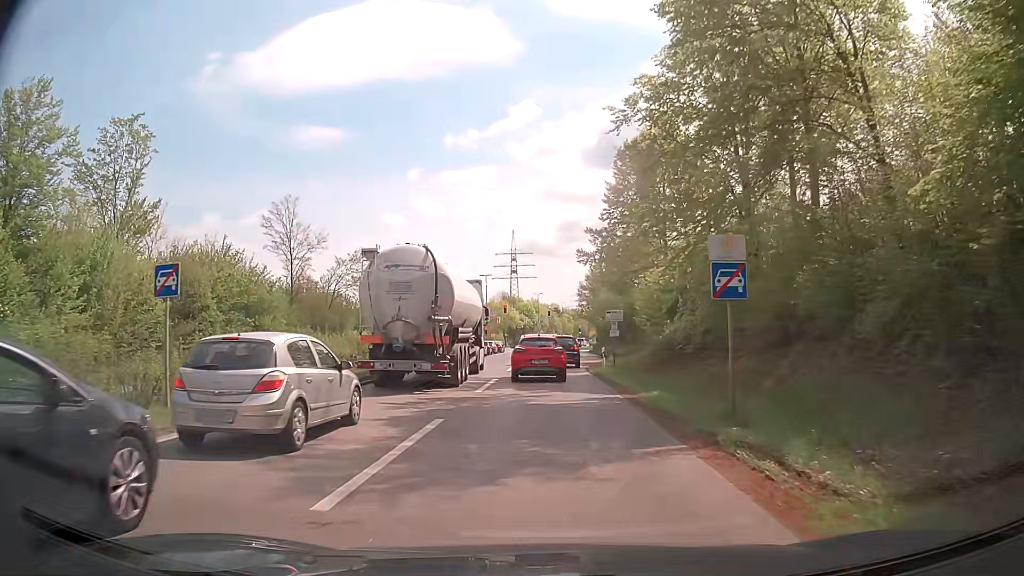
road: trunk_link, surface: asphalt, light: Day
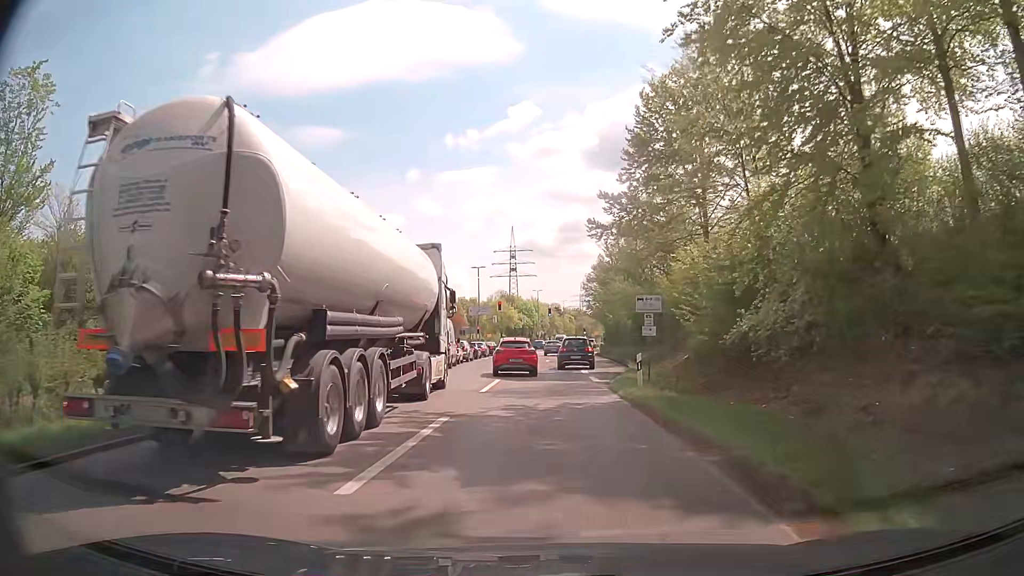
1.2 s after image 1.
(+0.2, +11.7) m; +1°
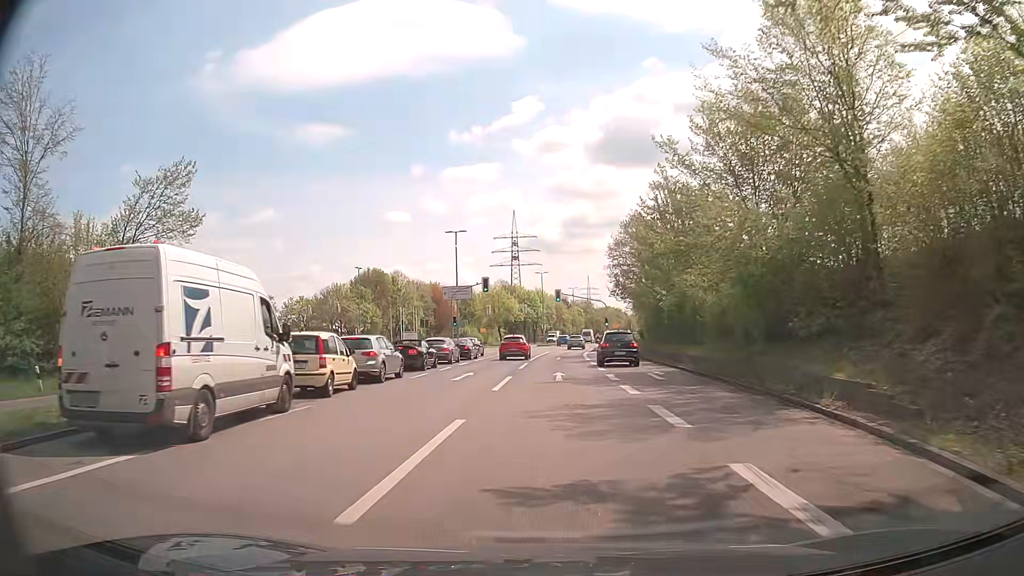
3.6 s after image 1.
(-0.3, +26.2) m; 0°
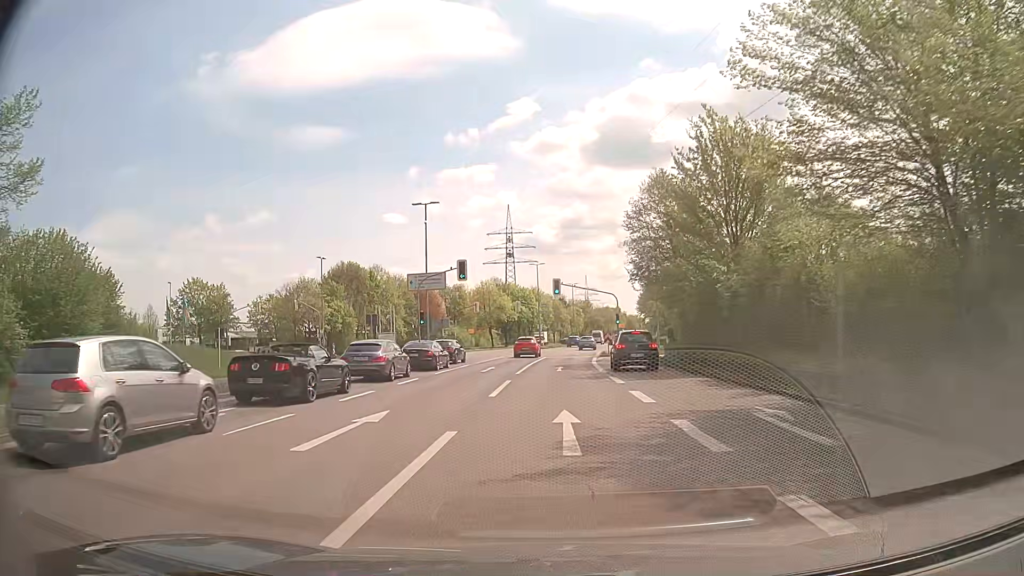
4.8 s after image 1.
(0.0, +13.7) m; 0°
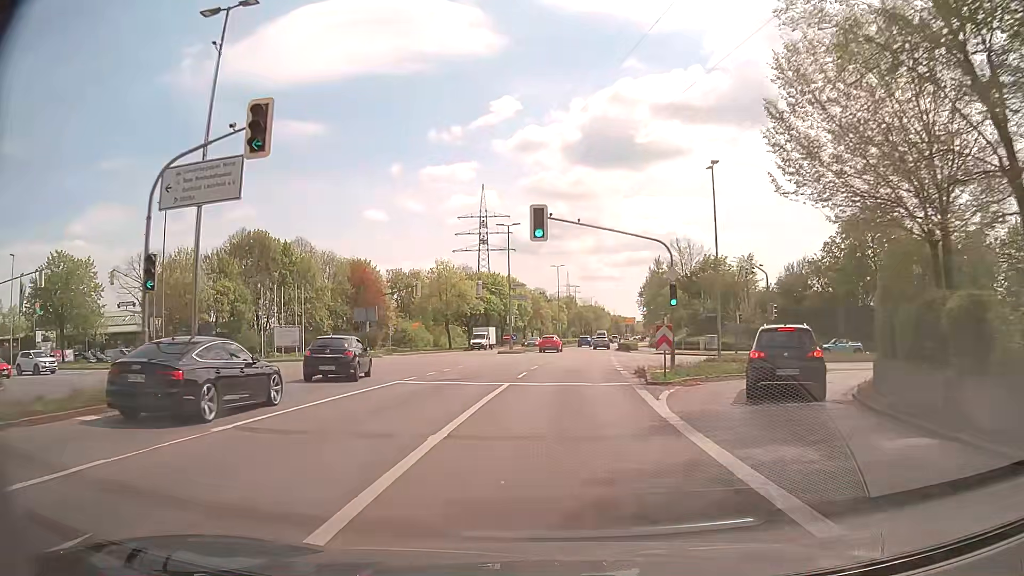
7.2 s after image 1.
(+0.5, +30.2) m; +2°
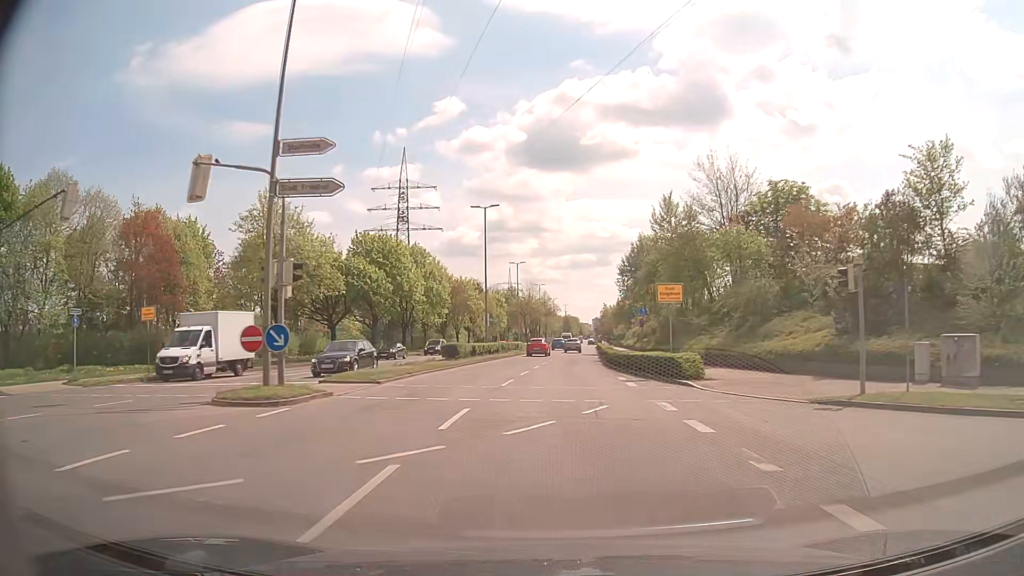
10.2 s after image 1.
(+1.8, +43.0) m; +5°
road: tertiary
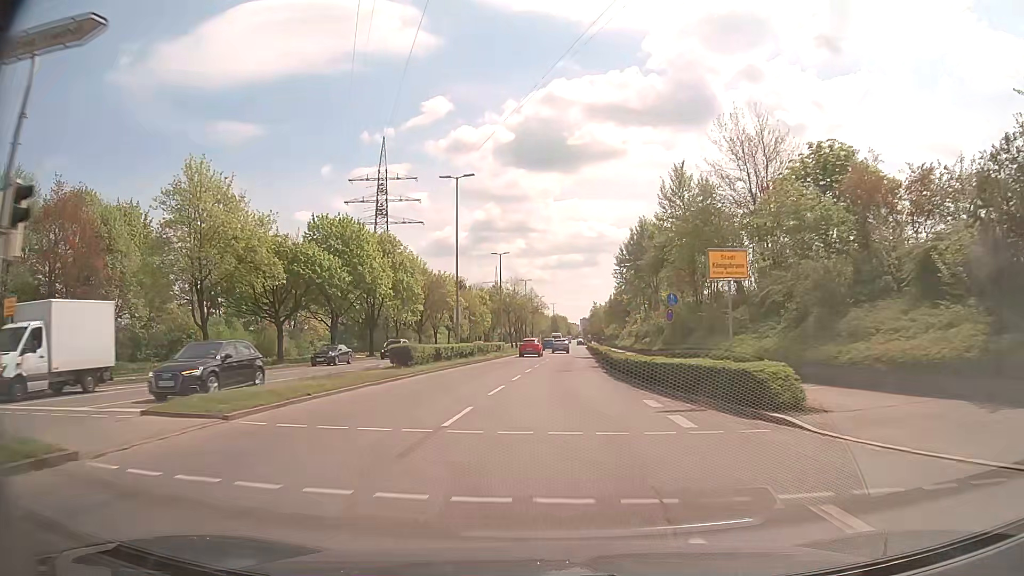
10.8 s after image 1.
(+0.1, +9.4) m; +1°
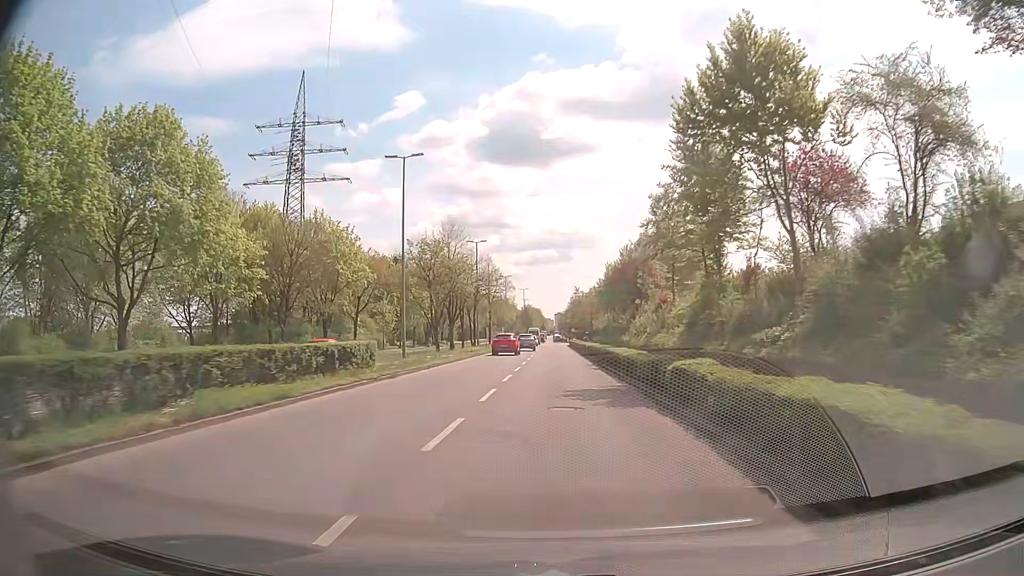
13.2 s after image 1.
(+1.1, +39.2) m; +2°
(0, +10) (0, +20) (0, +30) (-1, +40) (-1, +50) (-1, +60) (-1, +70) (-2, +80) (-2, +90) (-2, +100) m
